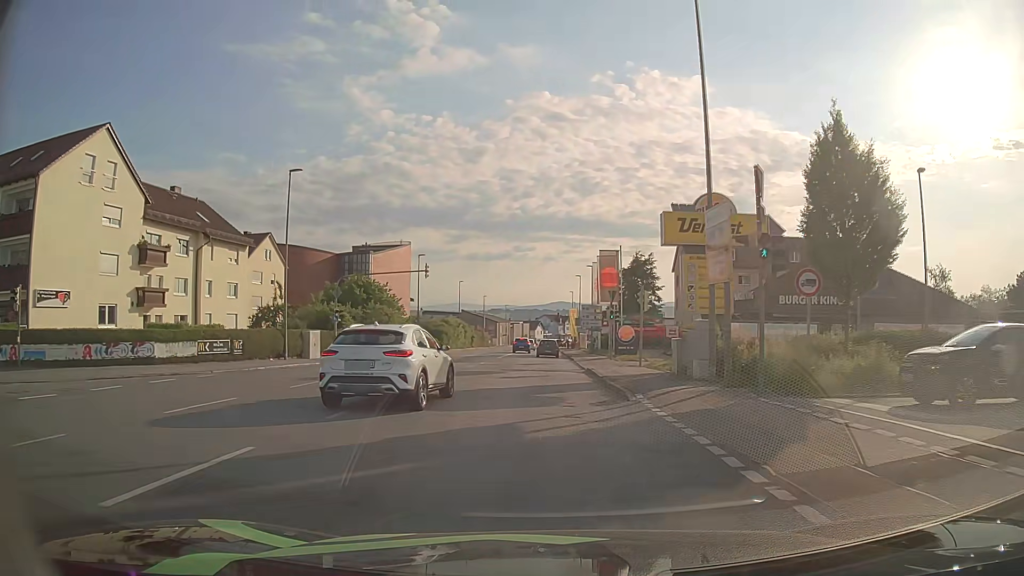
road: tertiary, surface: asphalt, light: Day
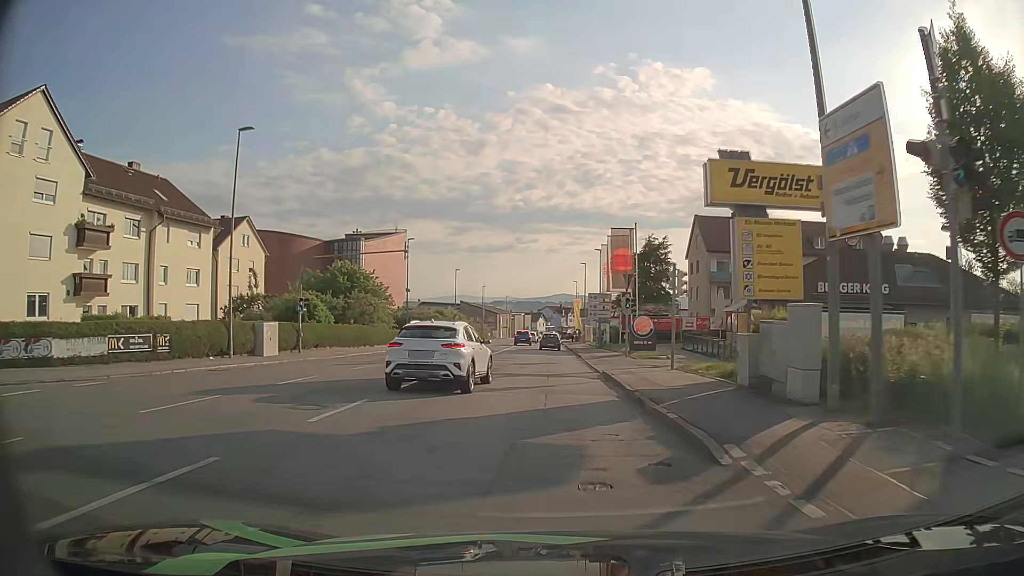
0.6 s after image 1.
(-0.1, +7.0) m; 0°
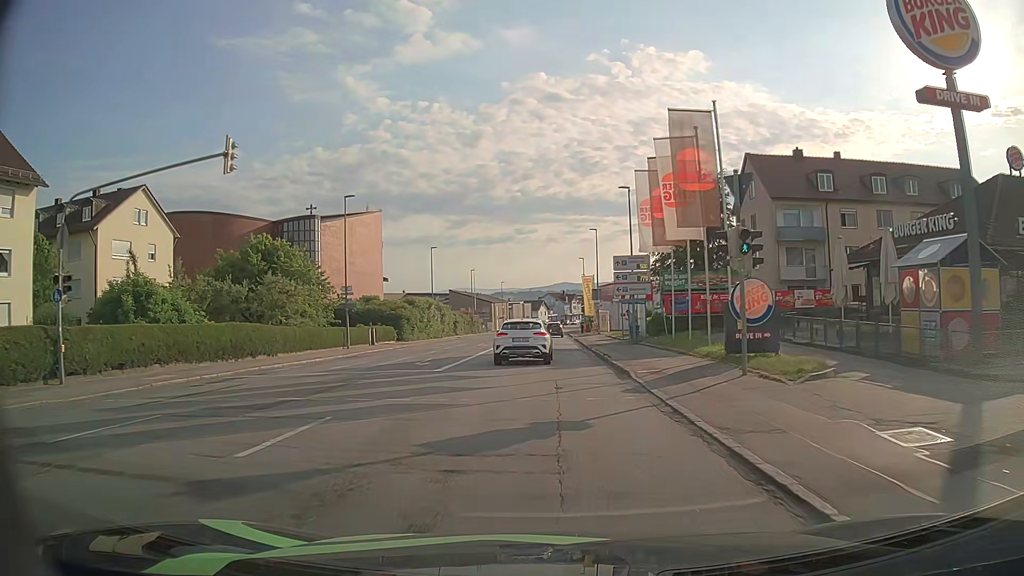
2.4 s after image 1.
(-0.1, +20.6) m; 0°
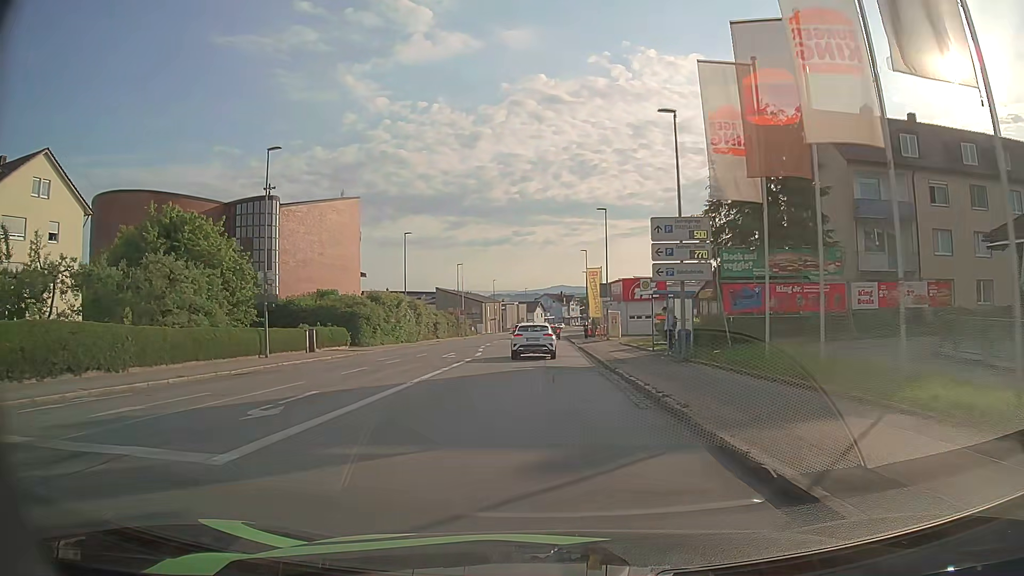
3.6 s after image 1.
(0.0, +13.4) m; 0°
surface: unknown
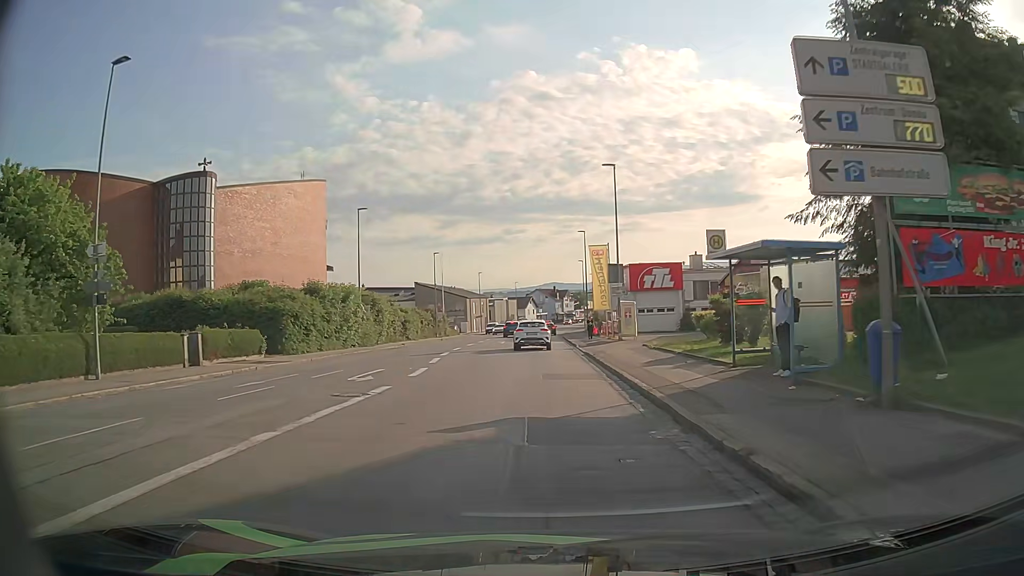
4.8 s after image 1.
(+0.1, +13.7) m; +1°
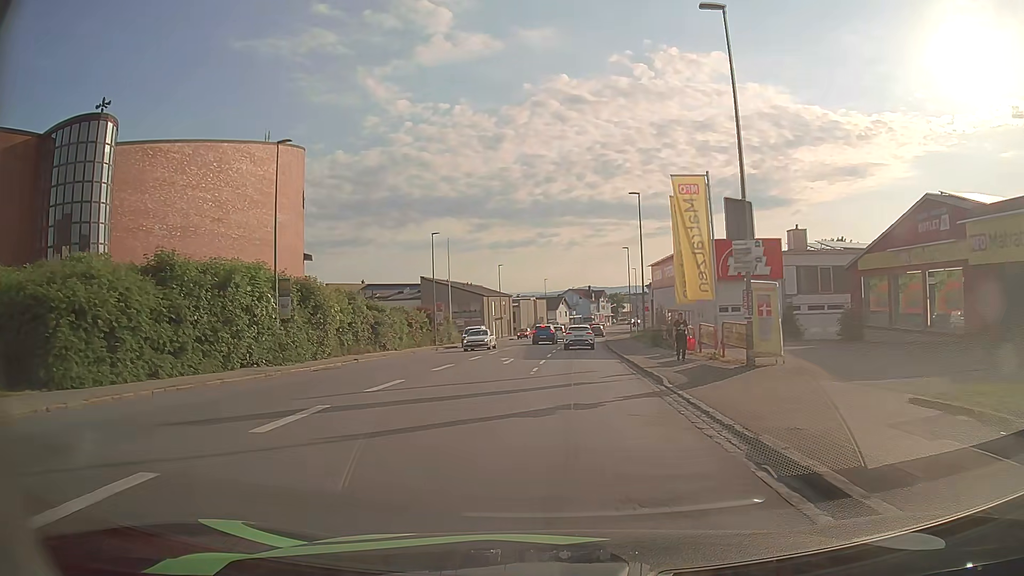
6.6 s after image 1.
(-0.3, +21.2) m; -3°
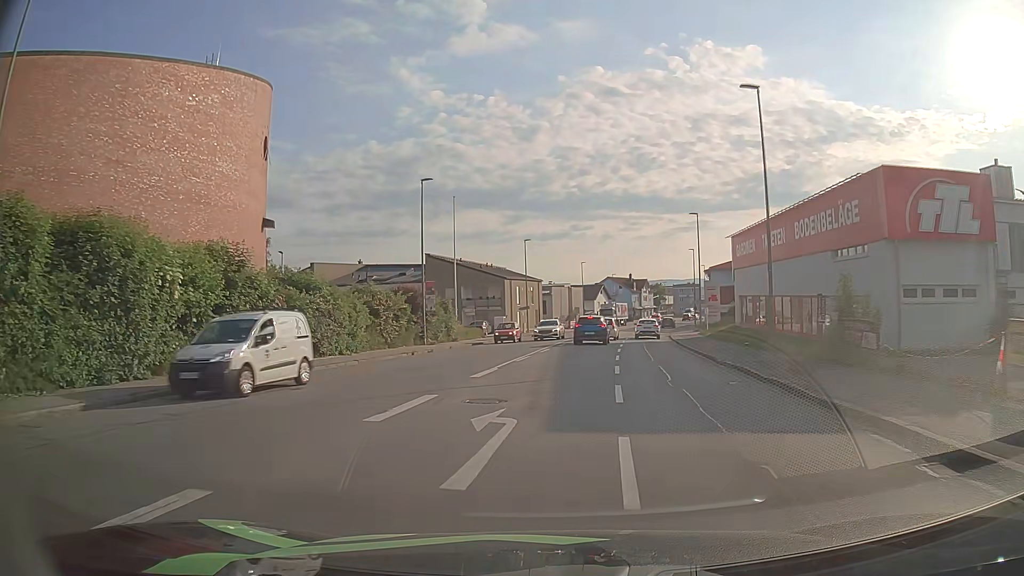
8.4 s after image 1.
(-0.6, +20.2) m; -3°
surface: asphalt
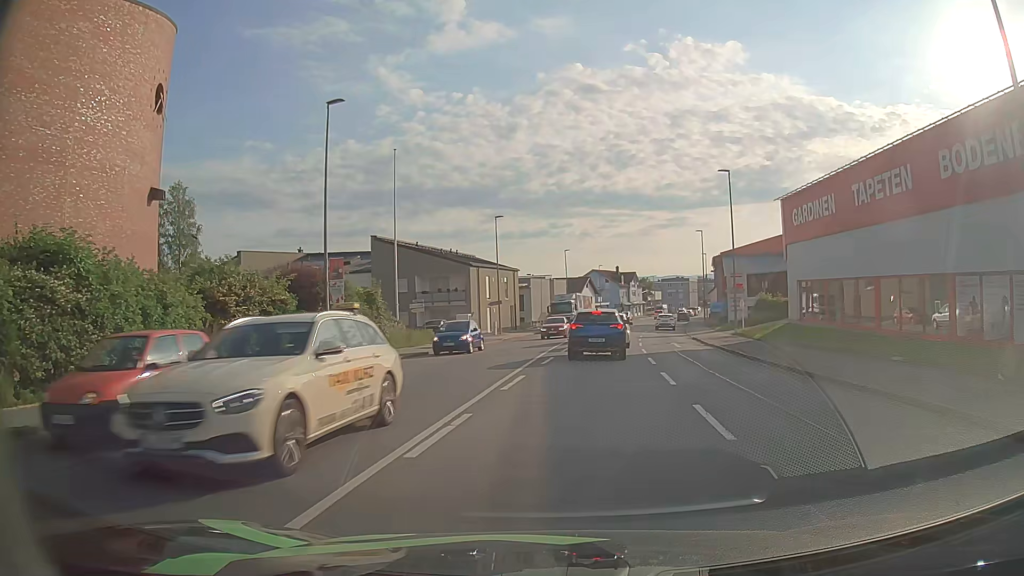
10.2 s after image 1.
(0.0, +15.5) m; +2°
(0, +10) (+1, +20) (+2, +30) (+3, +40) (+4, +50) (+6, +60) (+8, +69) (+10, +79) (+12, +89) (+15, +99) m
